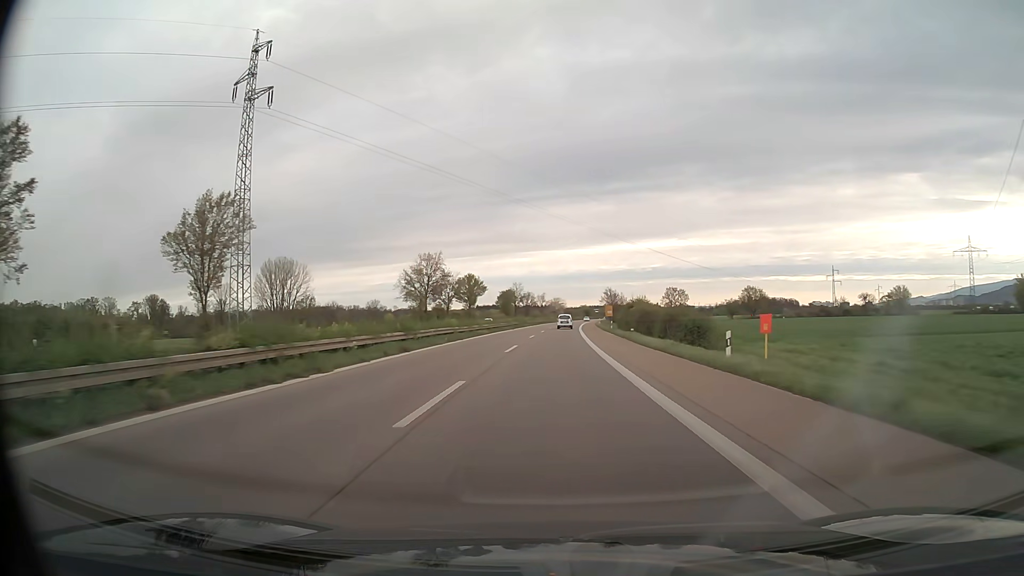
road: trunk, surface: asphalt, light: Day
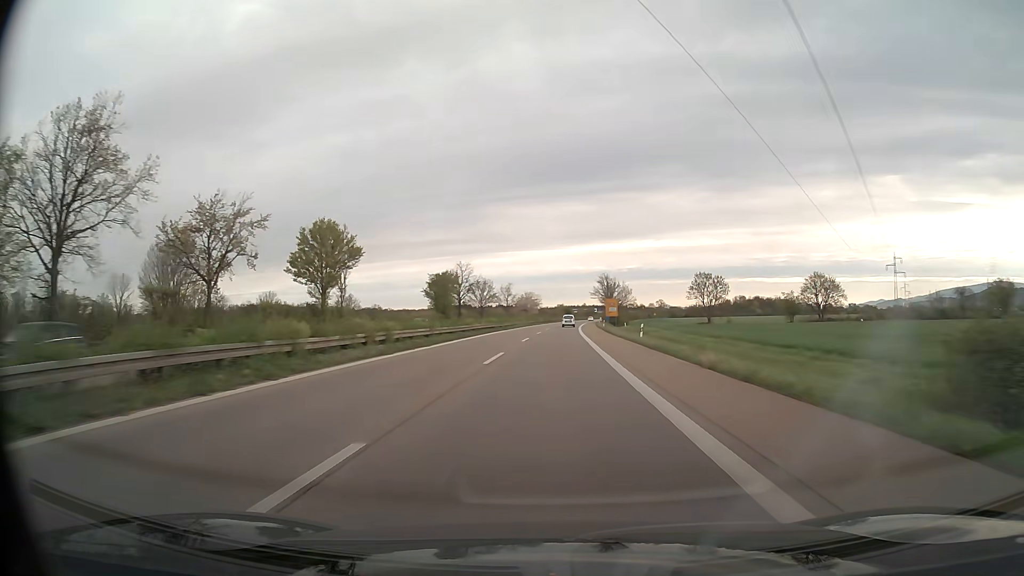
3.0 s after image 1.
(+1.5, +79.4) m; +2°
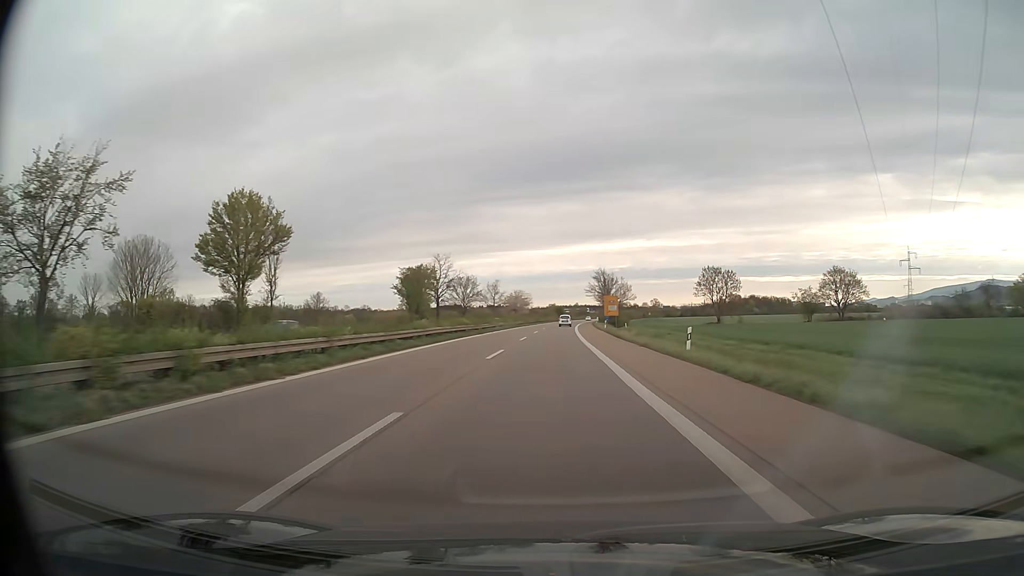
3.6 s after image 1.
(+0.1, +15.9) m; +1°
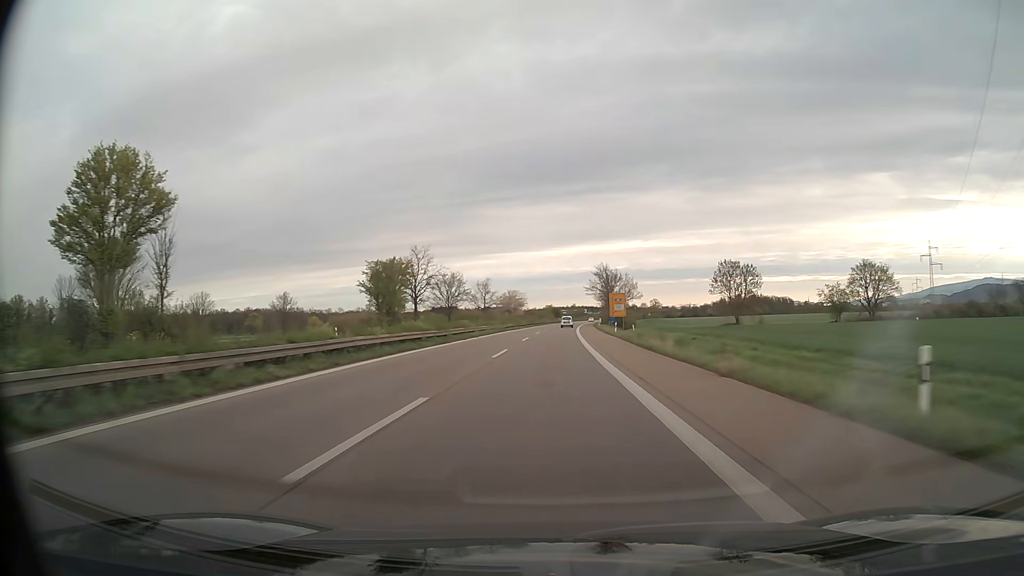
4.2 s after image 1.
(+0.1, +16.0) m; 0°
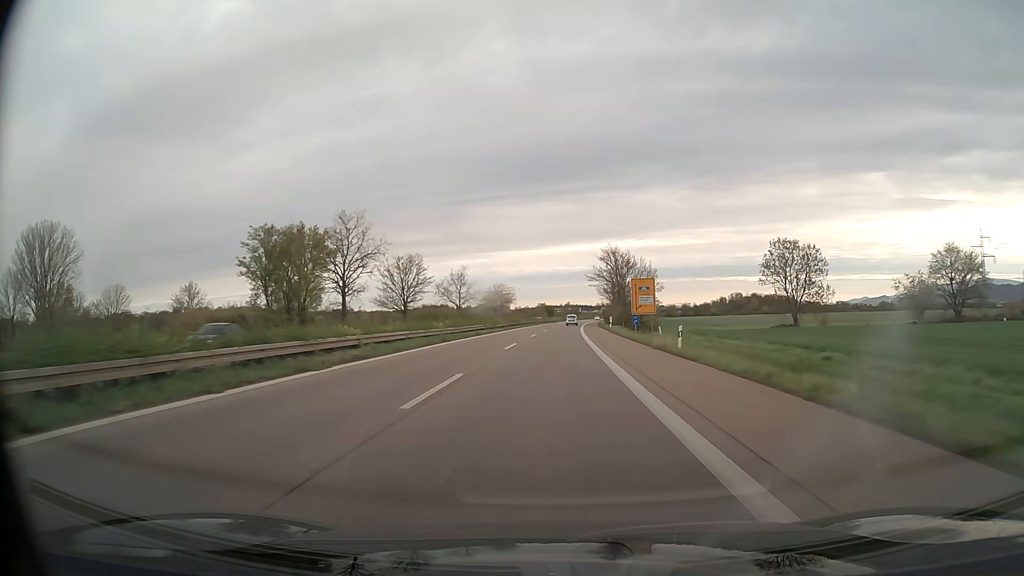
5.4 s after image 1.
(+0.1, +32.0) m; +1°
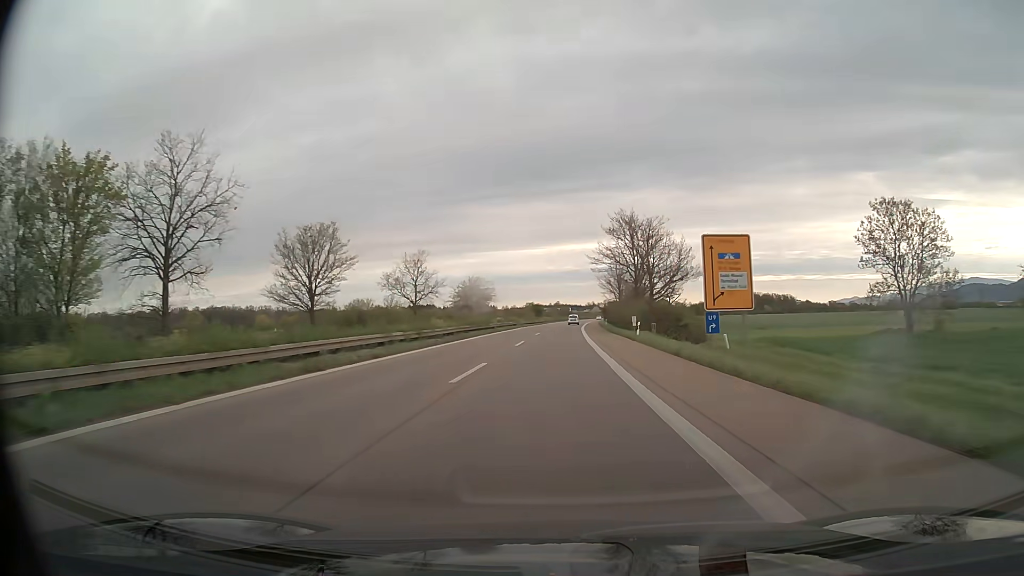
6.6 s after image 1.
(+0.2, +32.0) m; +1°
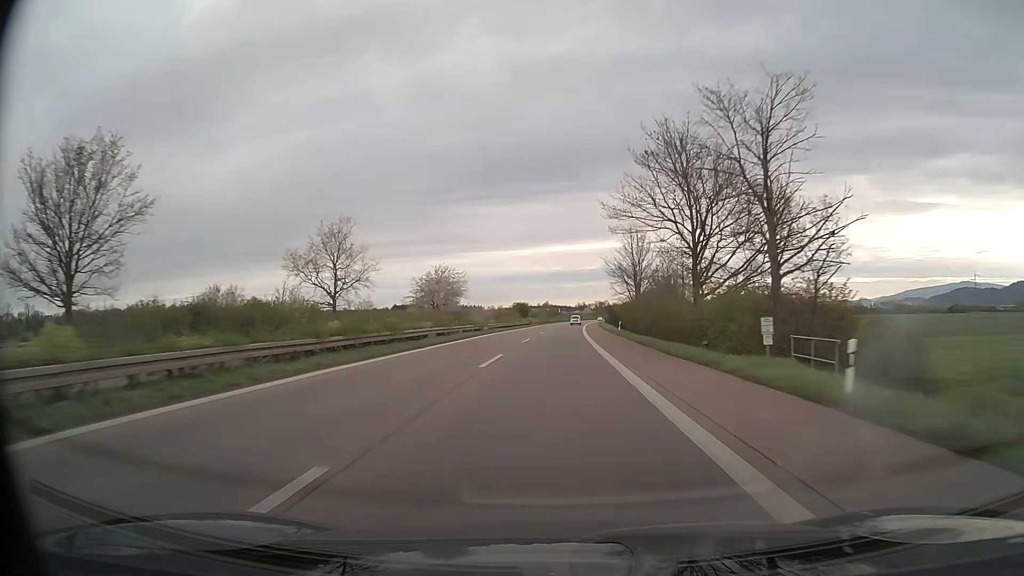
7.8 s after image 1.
(+0.2, +32.1) m; +1°
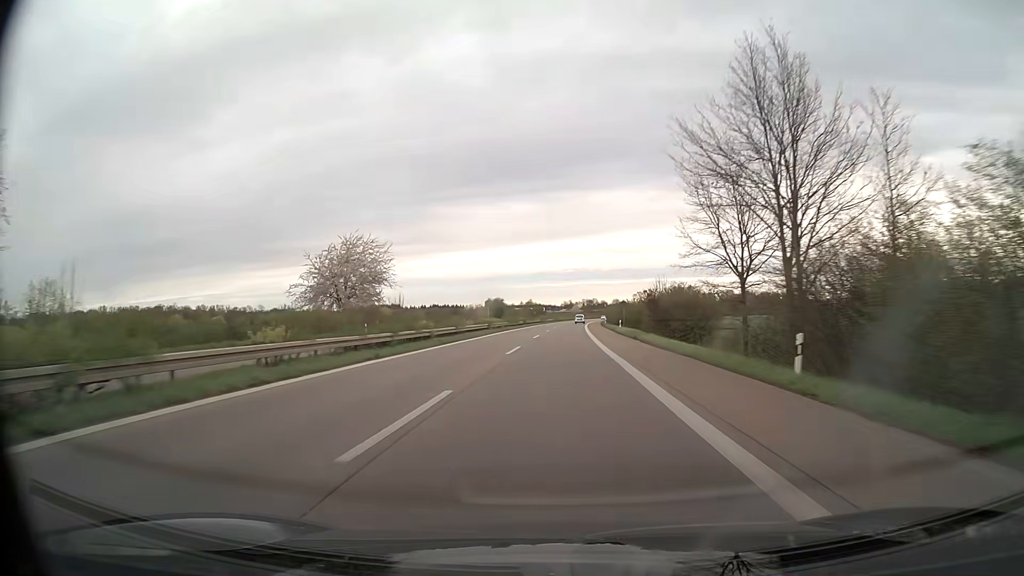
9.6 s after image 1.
(+0.8, +48.2) m; +2°
(0, +10) (0, +20) (0, +30) (0, +40) (0, +50) (+1, +60) (+1, +70) (+1, +80) (+2, +90) (+2, +100) m
